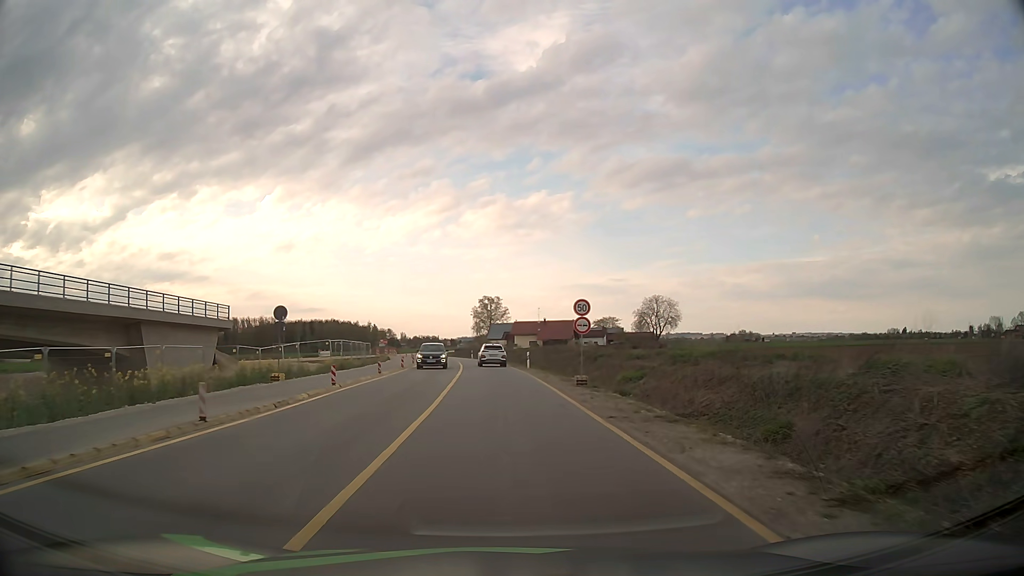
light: Day
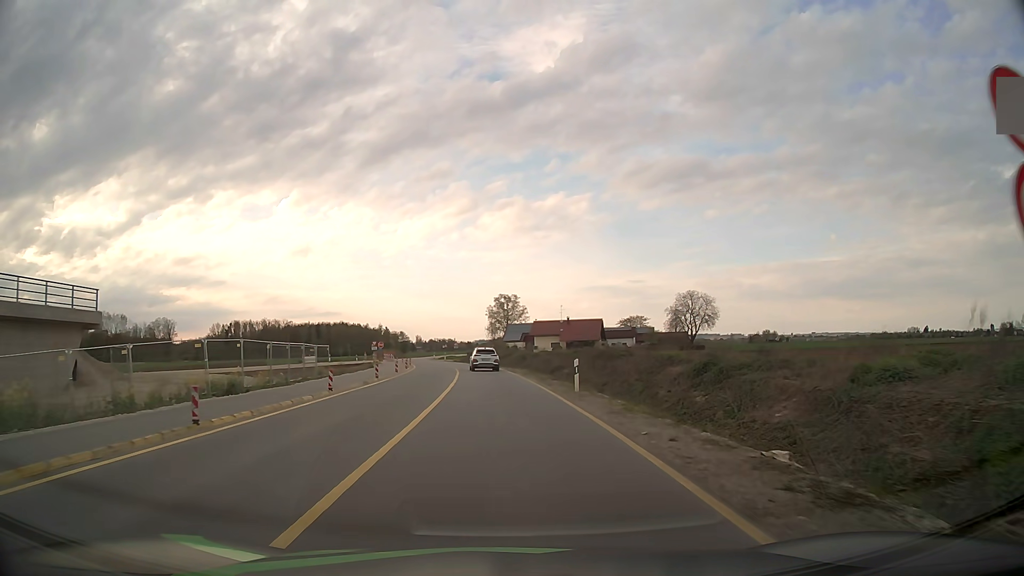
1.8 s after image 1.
(-0.3, +20.7) m; -1°
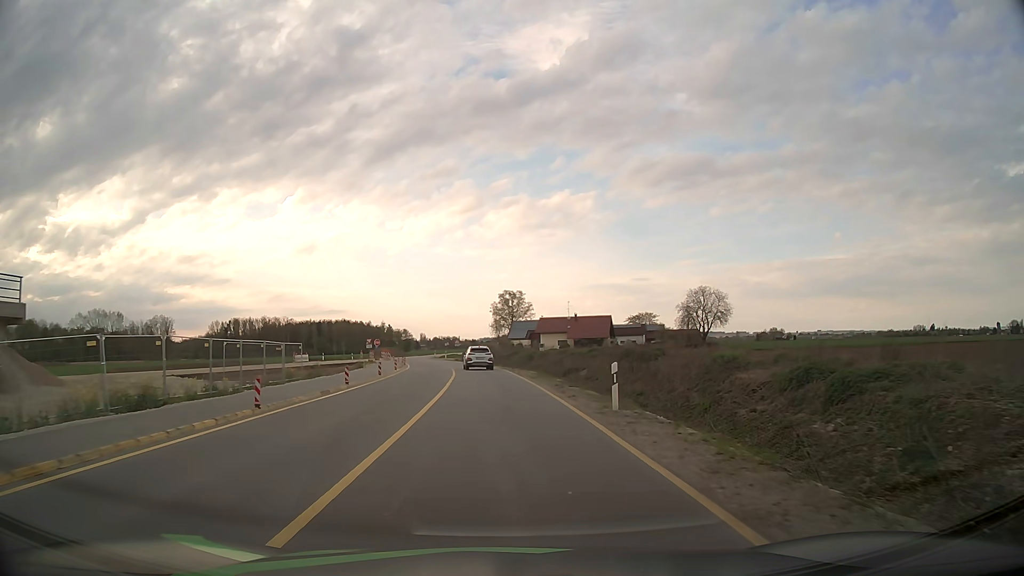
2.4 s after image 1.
(0.0, +6.9) m; 0°
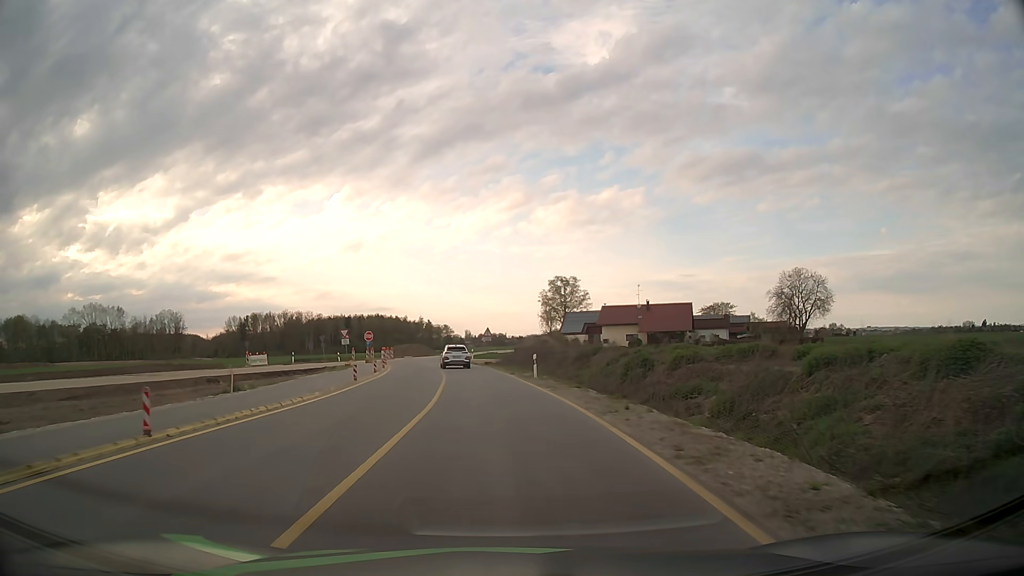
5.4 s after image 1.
(-1.1, +34.3) m; -4°
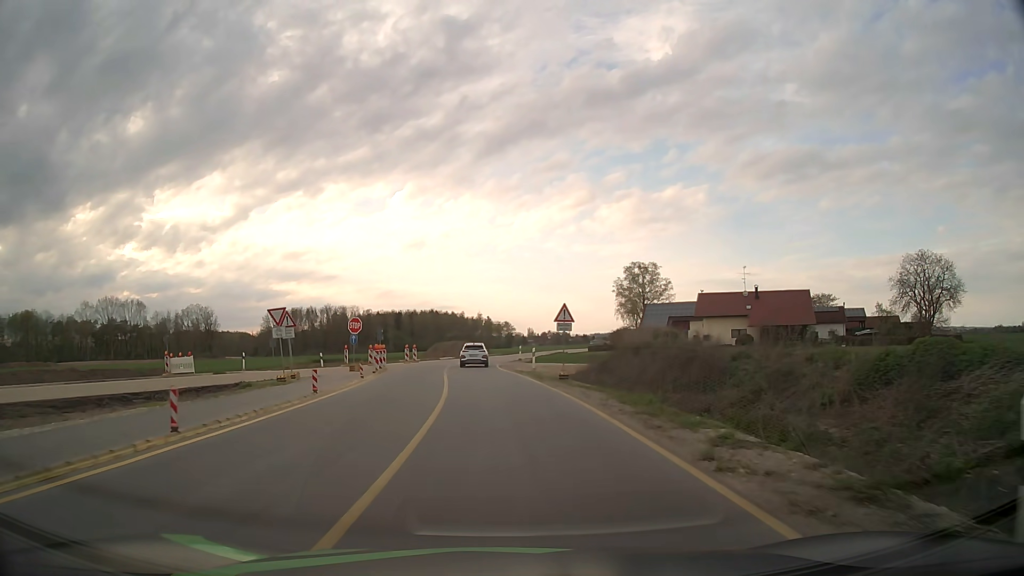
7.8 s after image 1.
(-1.2, +27.7) m; -5°
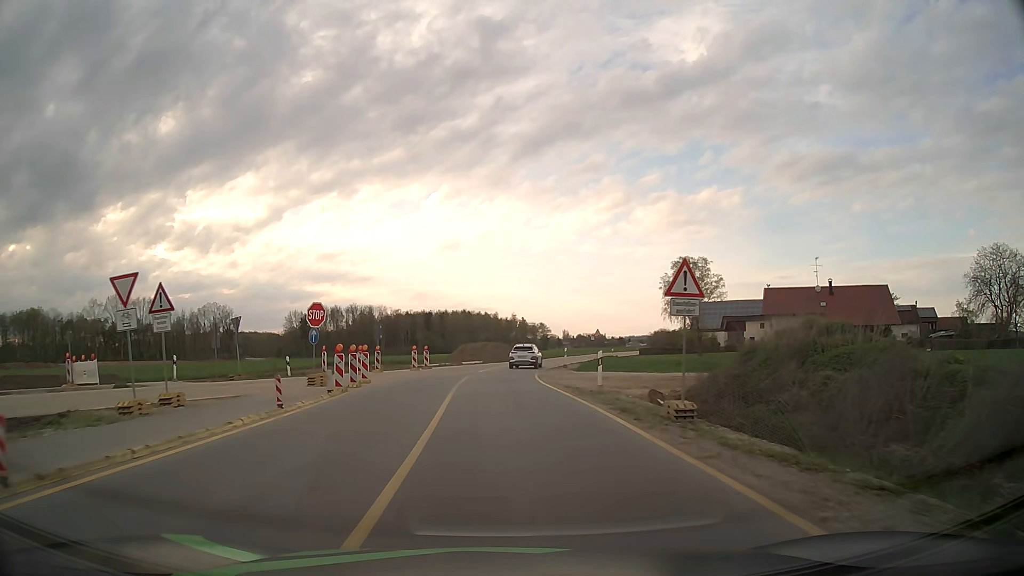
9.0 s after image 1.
(-0.4, +14.0) m; -3°
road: tertiary
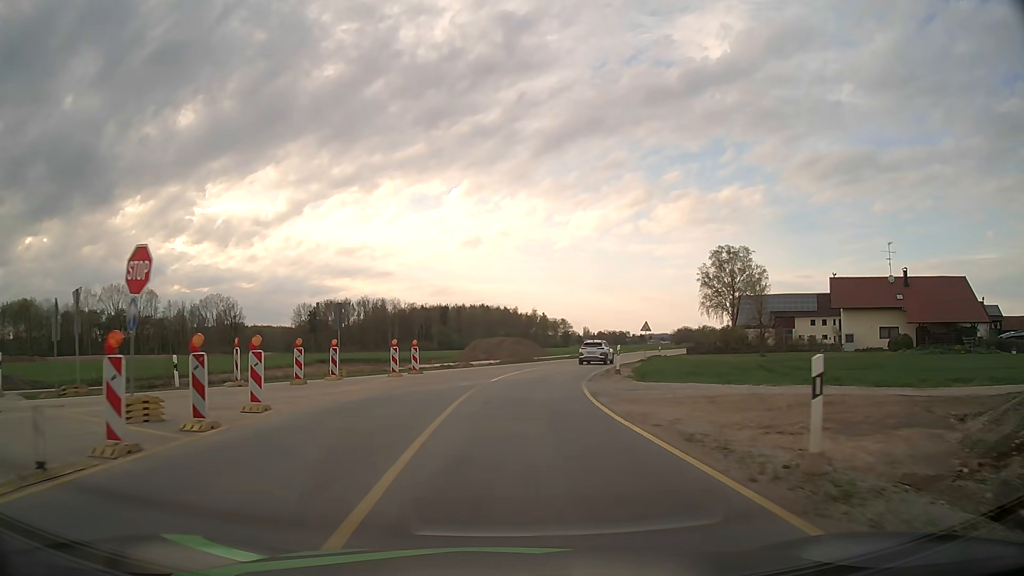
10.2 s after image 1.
(-0.2, +13.8) m; -2°
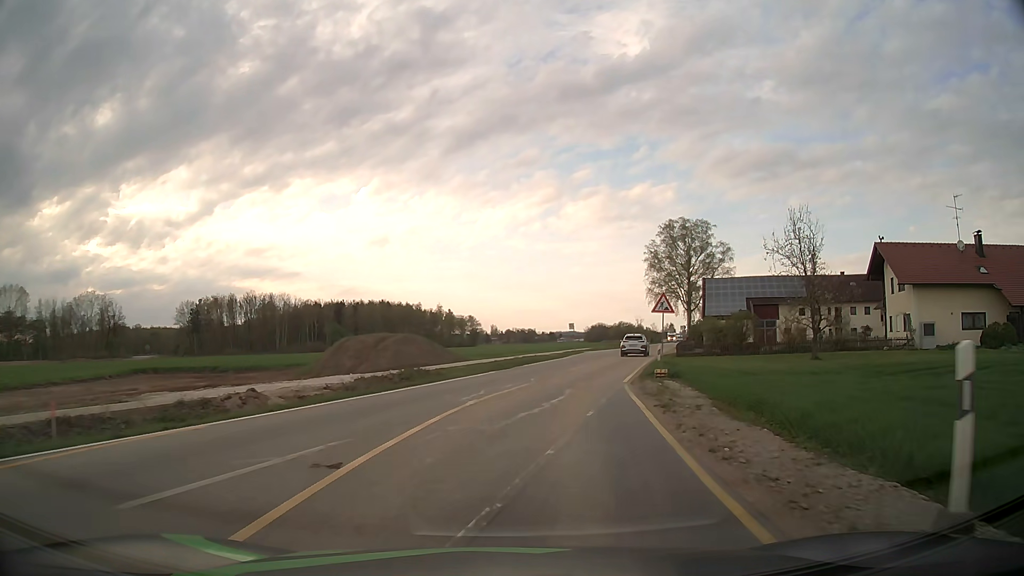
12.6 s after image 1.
(+1.3, +26.7) m; +8°
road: unclassified
(0, +10) (+2, +20) (+4, +30) (+6, +39) (+9, +49) (+12, +59) (+15, +68) (+17, +78) (+20, +87) (+23, +97) m
